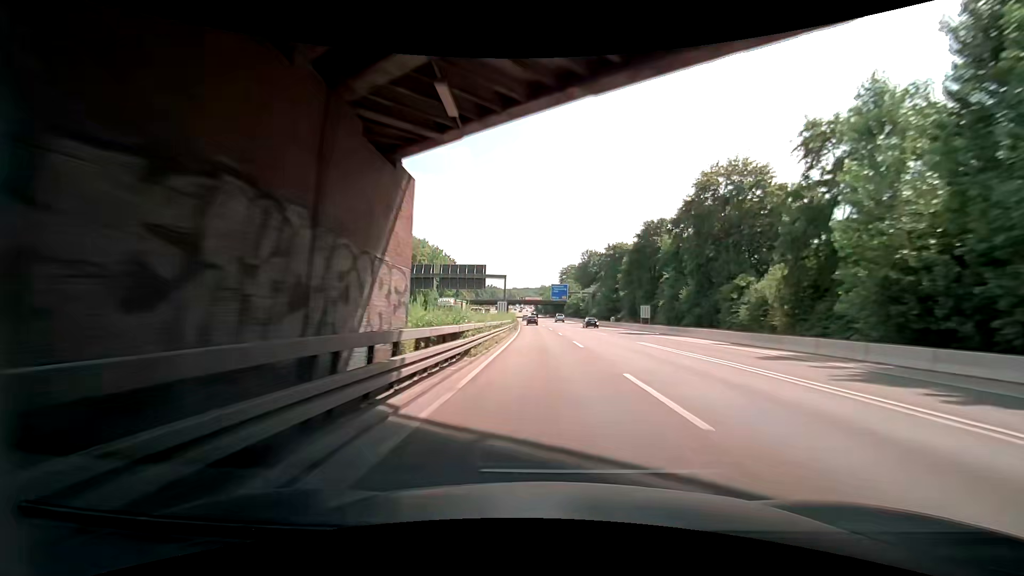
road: motorway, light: Day
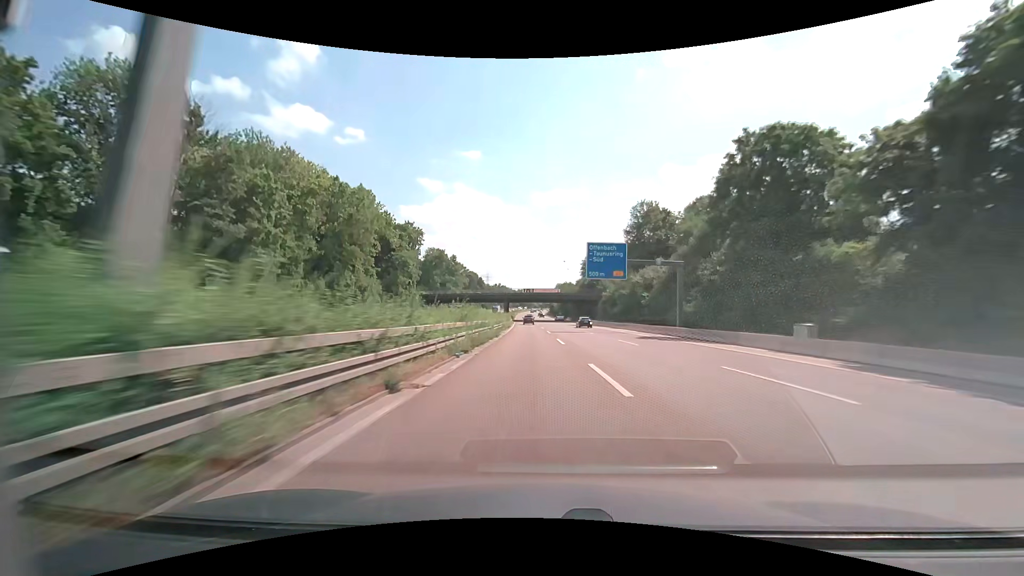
(-0.8, +68.9) m; -2°
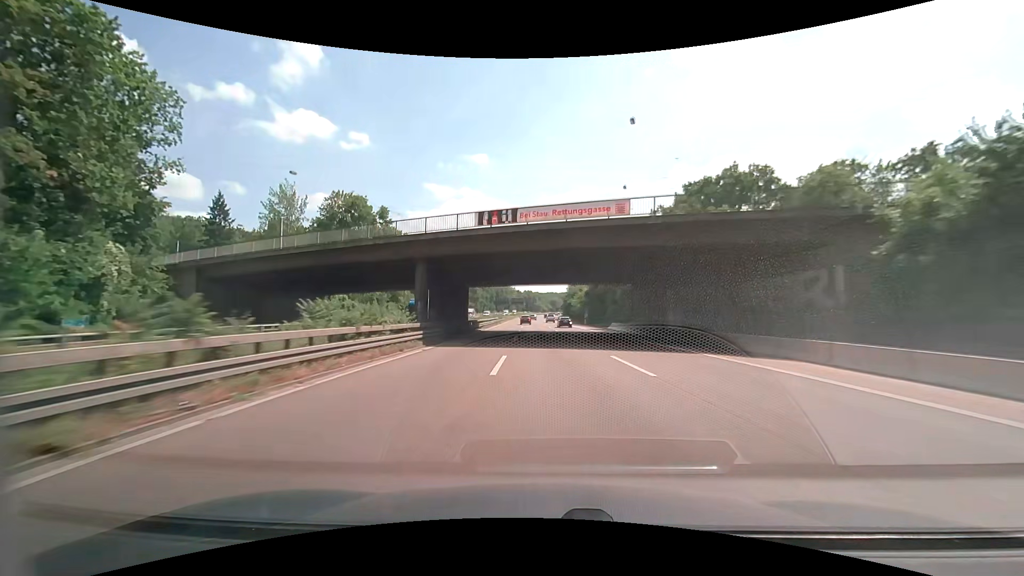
(-0.2, +85.7) m; -1°
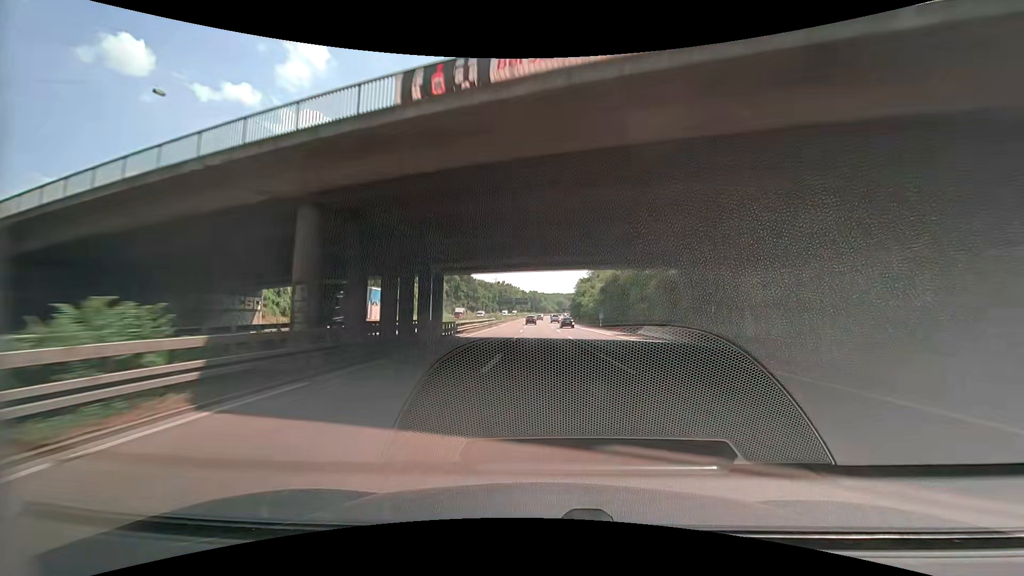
(-0.2, +17.0) m; -1°
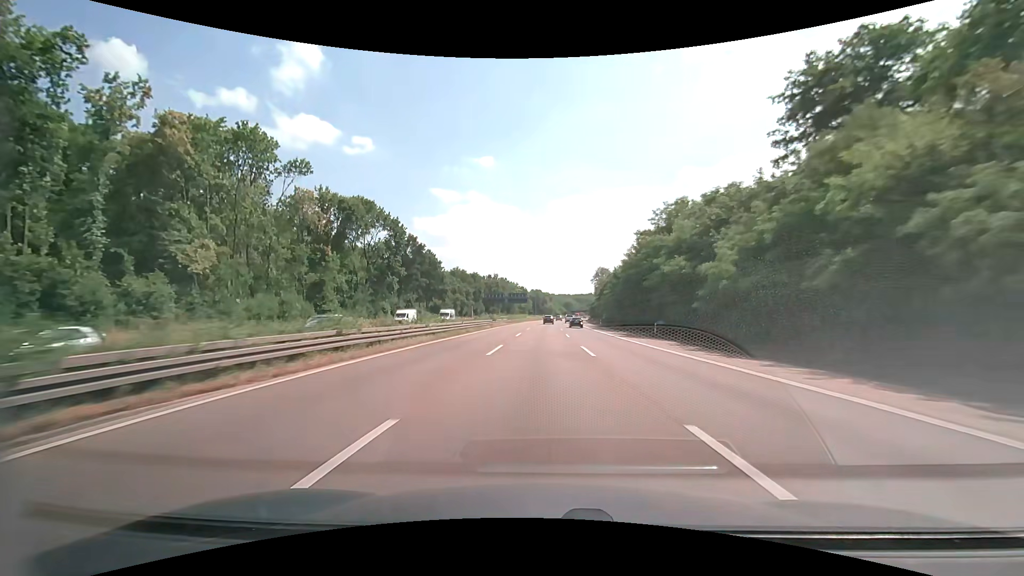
(-1.3, +83.9) m; 0°
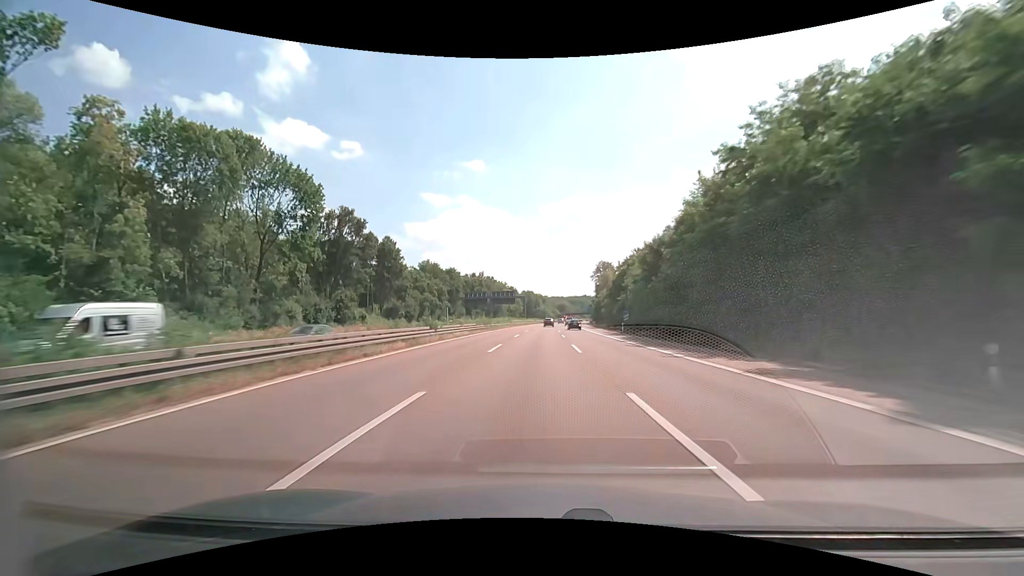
(+0.1, +33.0) m; +1°
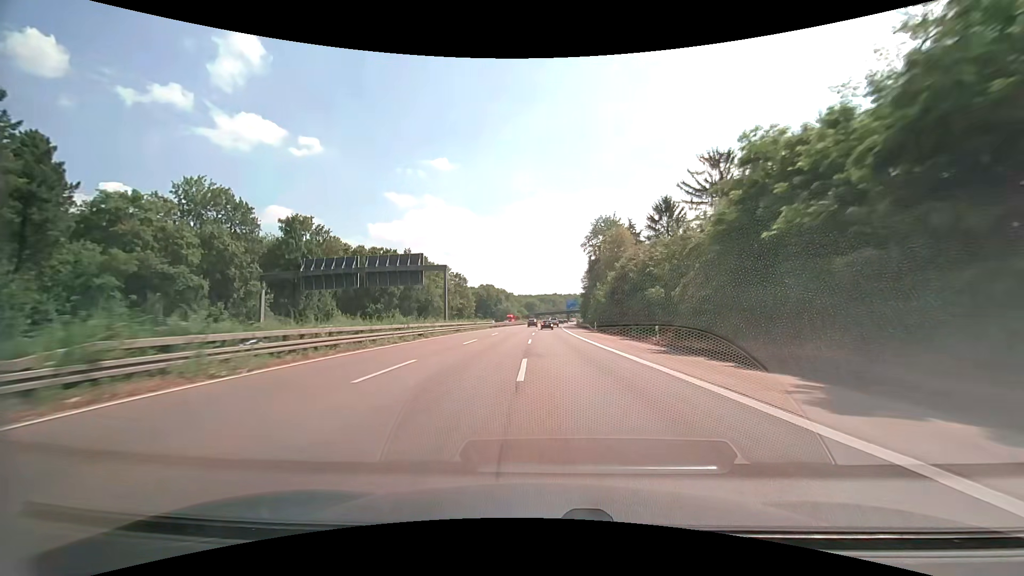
(+2.4, +80.8) m; +3°
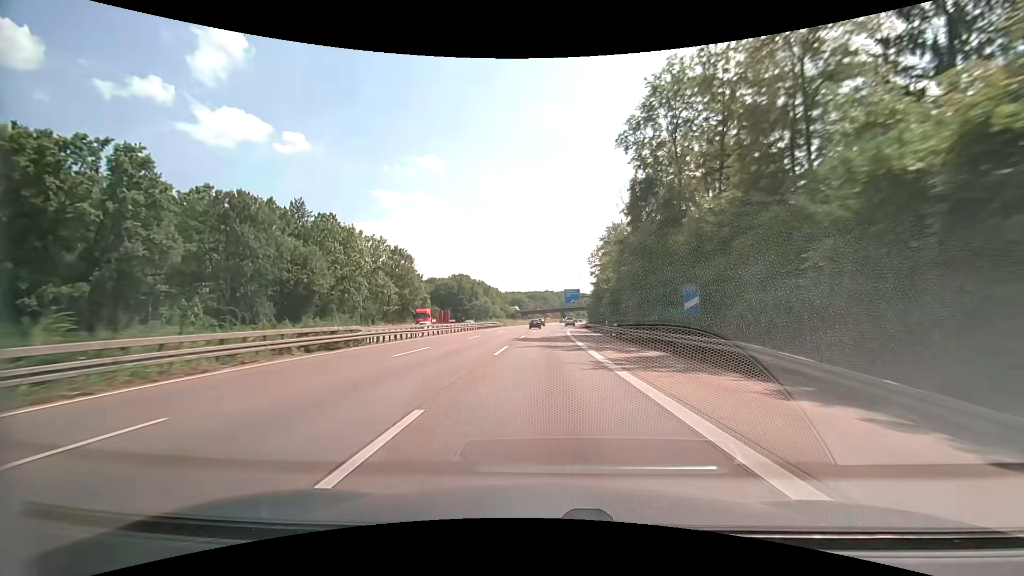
(+1.0, +63.1) m; +1°
(0, +10) (0, +20) (0, +30) (0, +40) (0, +50) (+1, +60) (+1, +70) (+1, +80) (+2, +90) (+2, +100) m
